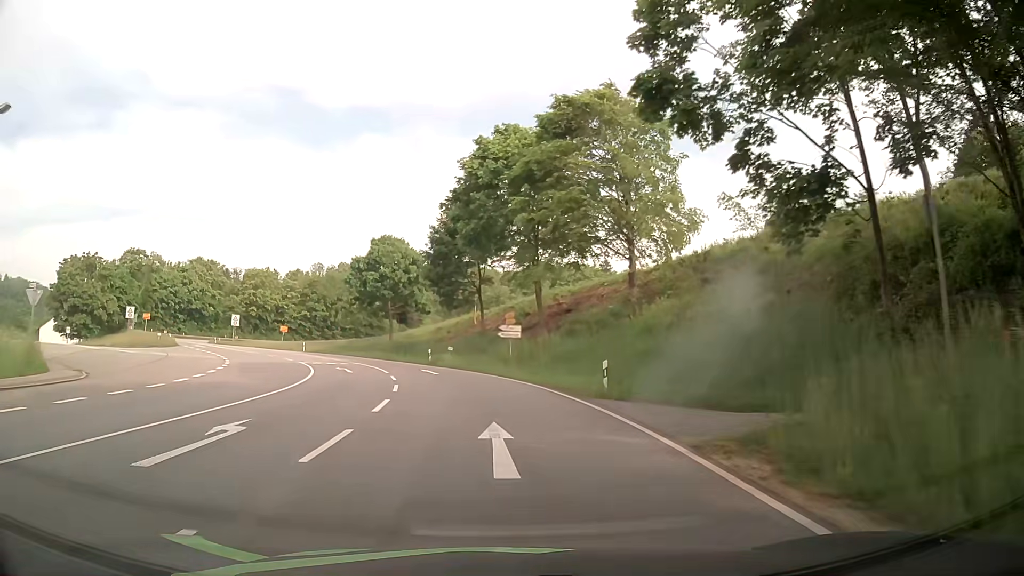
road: primary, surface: asphalt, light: Day
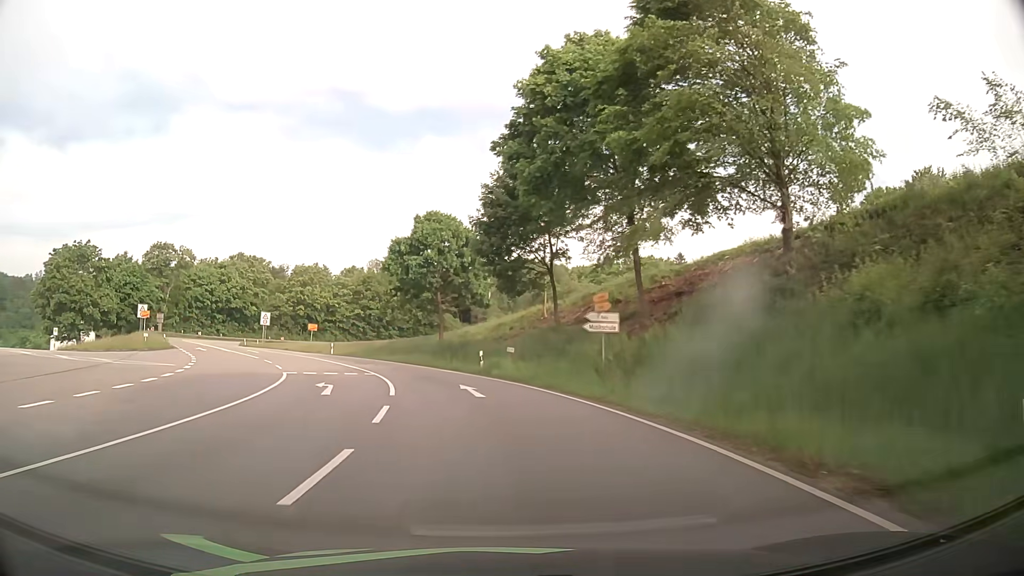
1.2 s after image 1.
(-0.6, +14.2) m; -5°
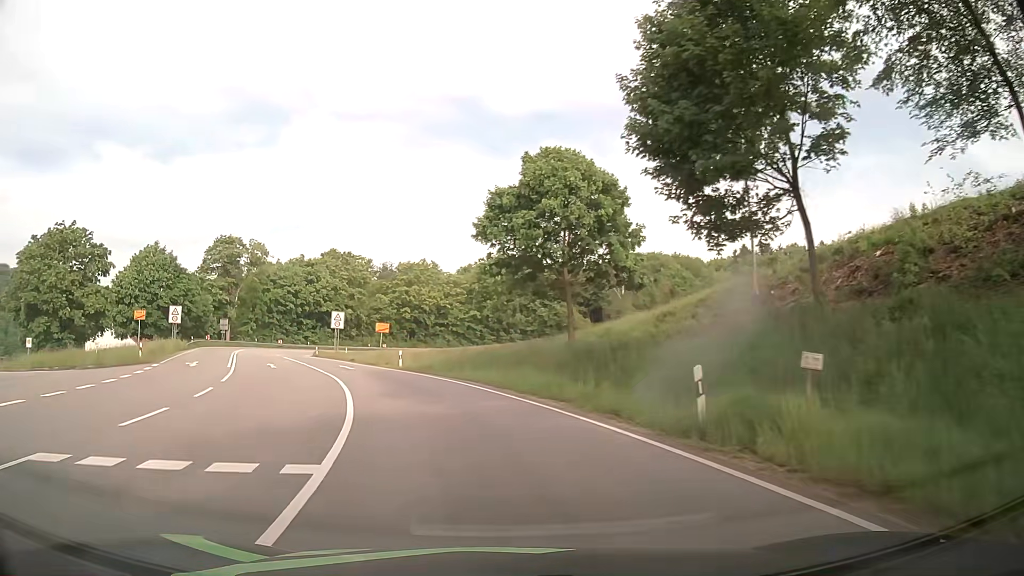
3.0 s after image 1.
(-1.9, +21.2) m; -11°
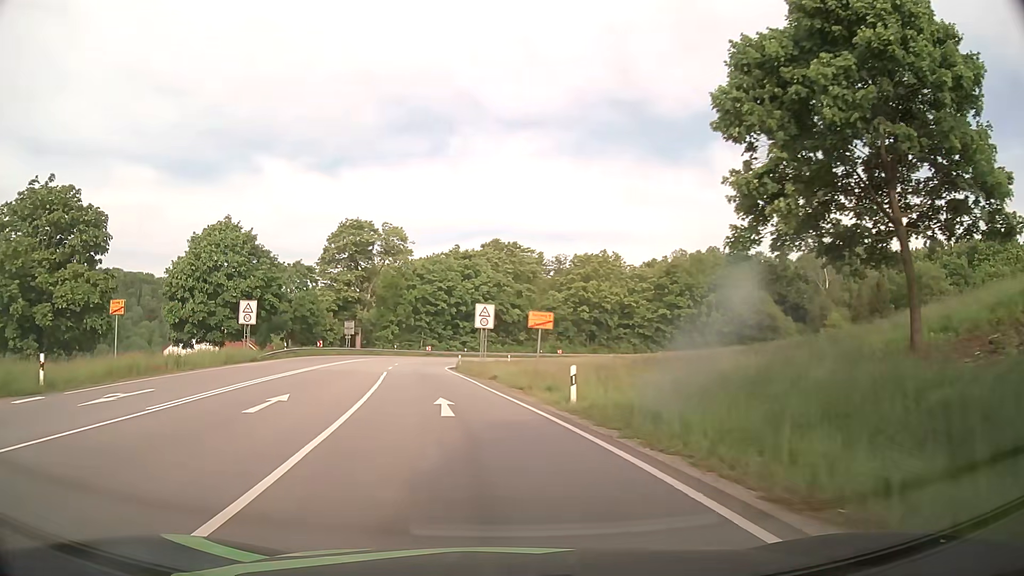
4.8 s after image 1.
(-2.8, +21.1) m; -15°
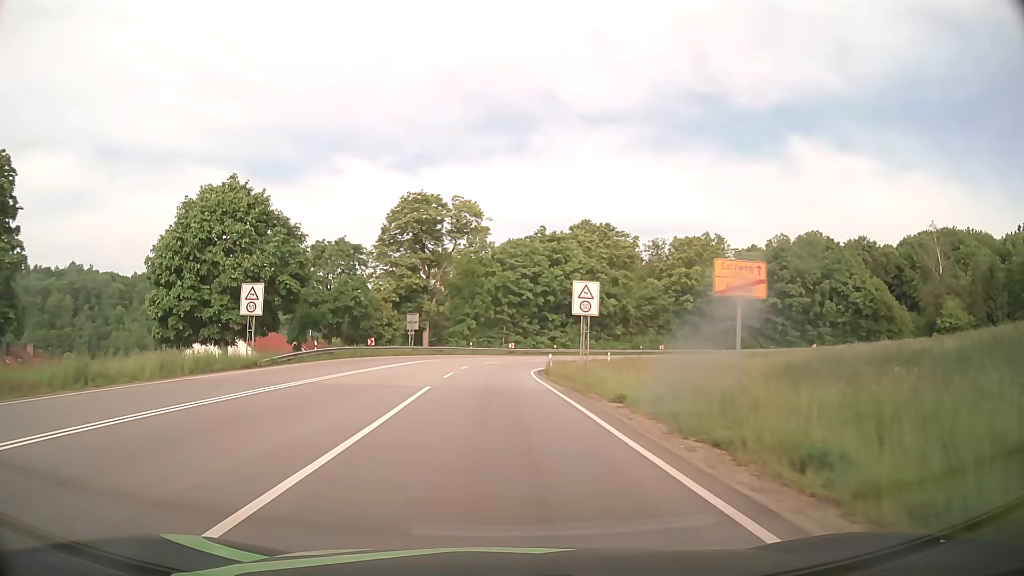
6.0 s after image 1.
(-1.0, +14.2) m; -7°
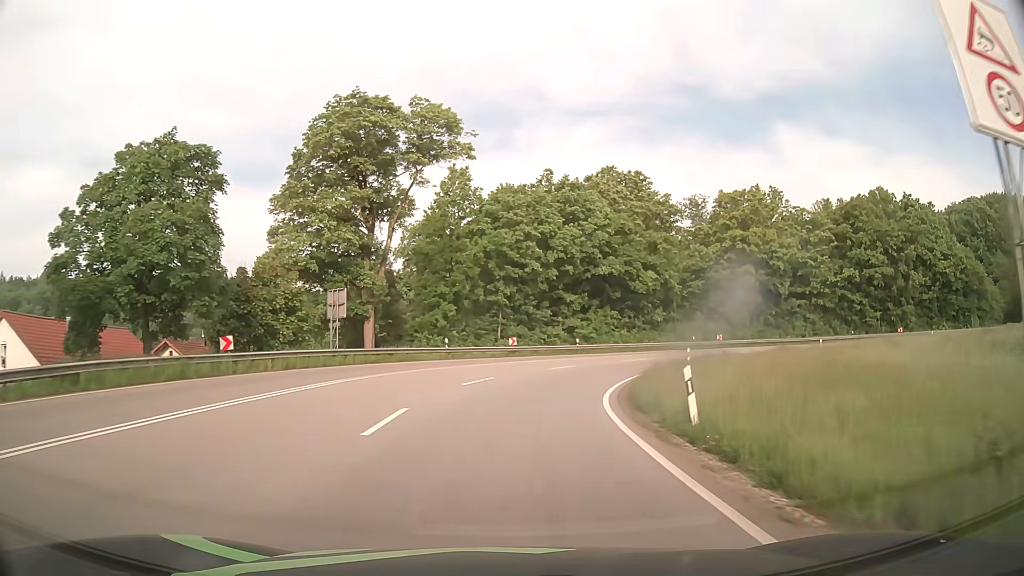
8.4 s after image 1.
(-0.6, +28.7) m; +1°
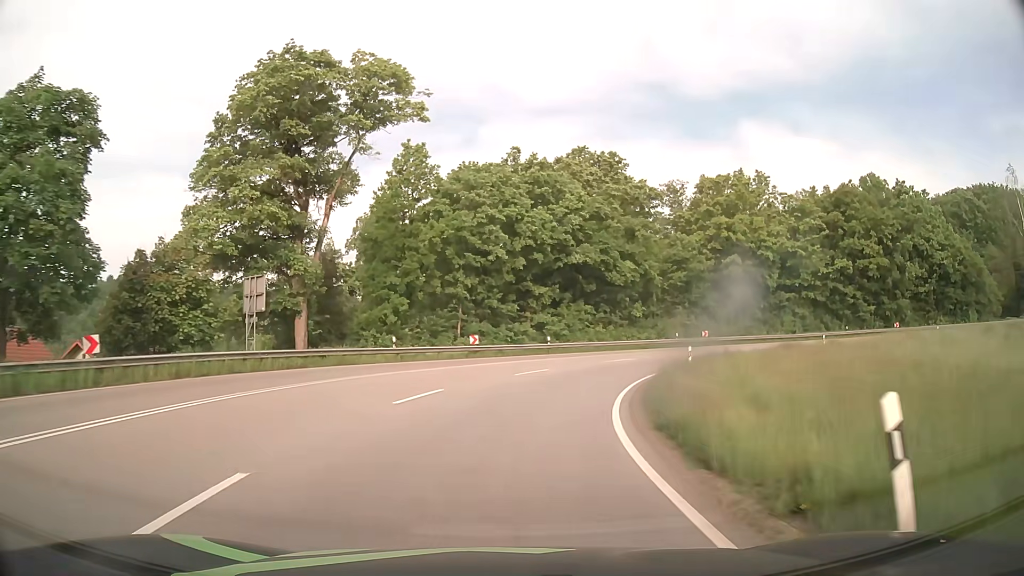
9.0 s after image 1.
(+0.2, +7.1) m; +3°
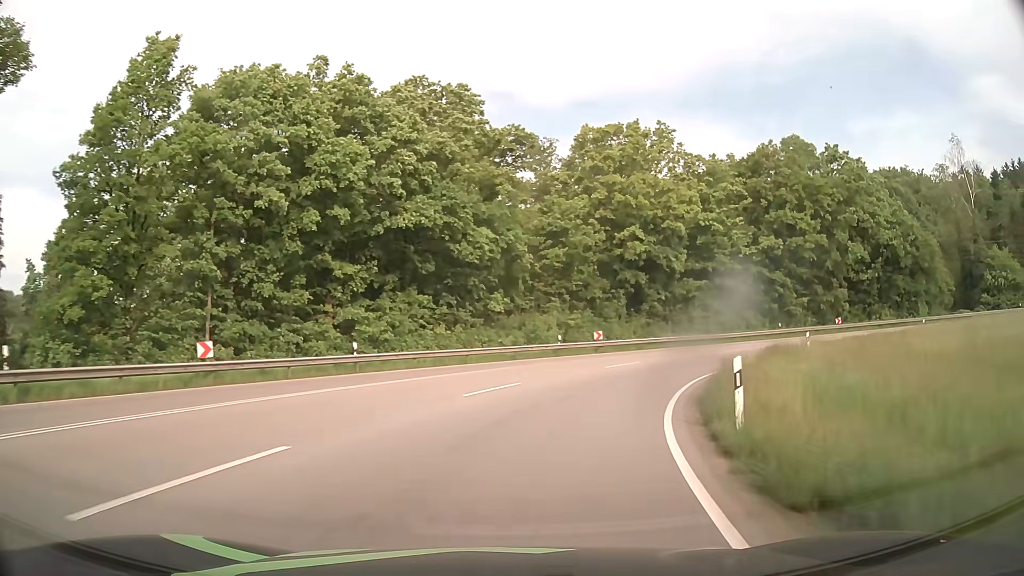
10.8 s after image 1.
(+2.2, +20.7) m; +13°
(+1, +10) (+4, +20) (+9, +28) (+15, +36) (+23, +41) (+33, +45) (+43, +47) (+53, +46) (+62, +43) (+71, +38) m
